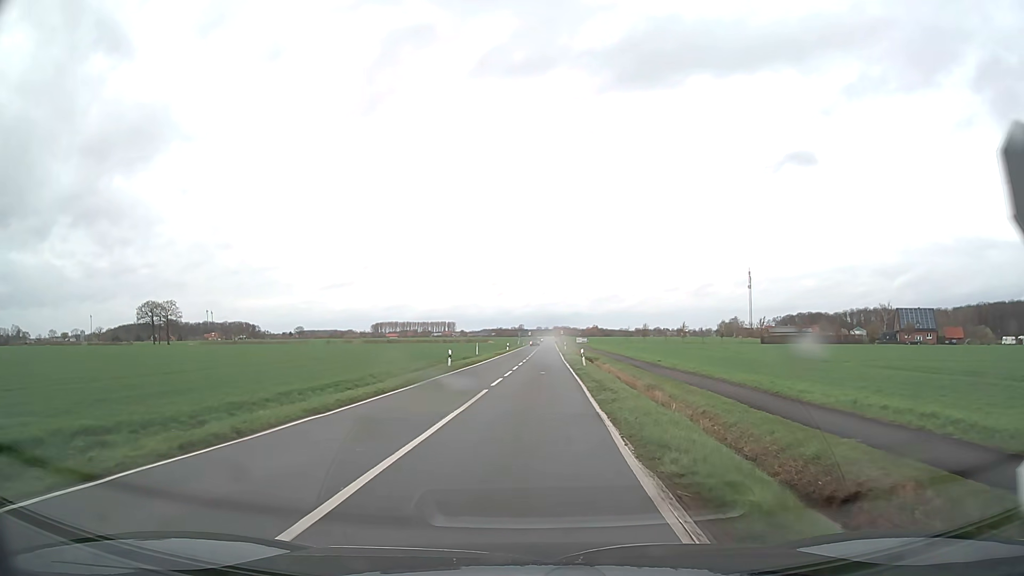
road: secondary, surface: asphalt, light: Day
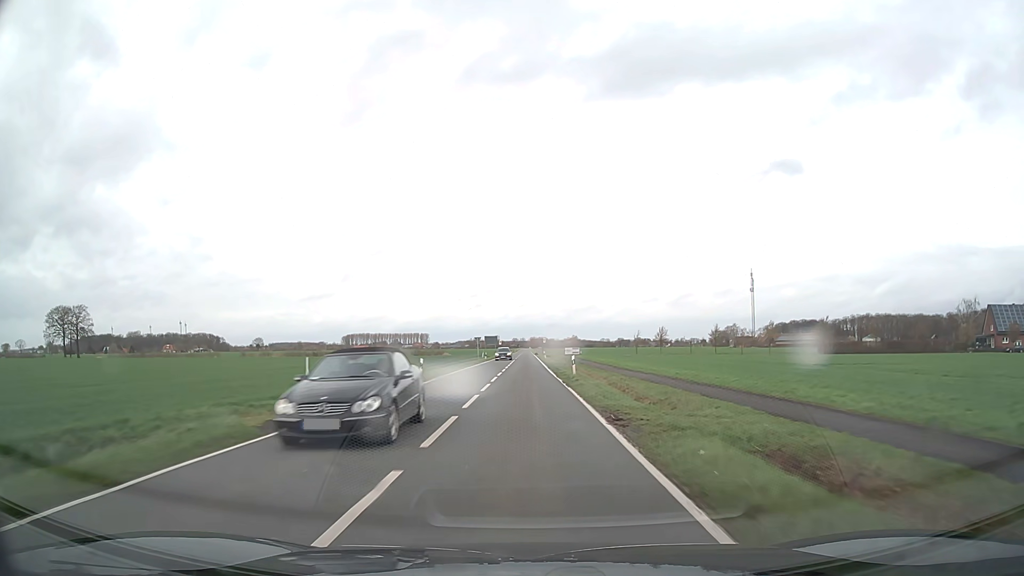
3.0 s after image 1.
(+1.1, +56.6) m; +2°
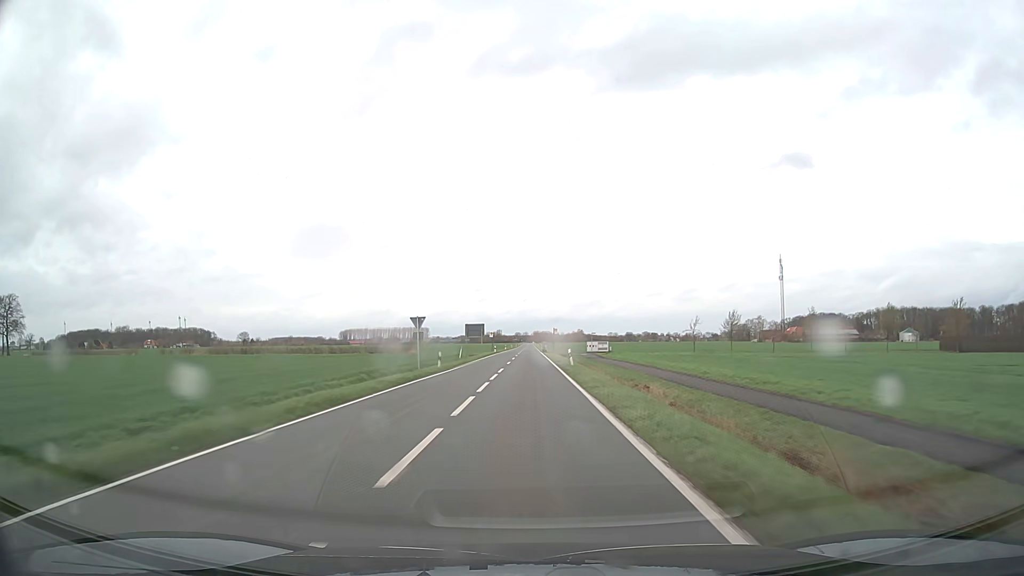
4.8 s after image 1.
(-0.1, +46.1) m; 0°
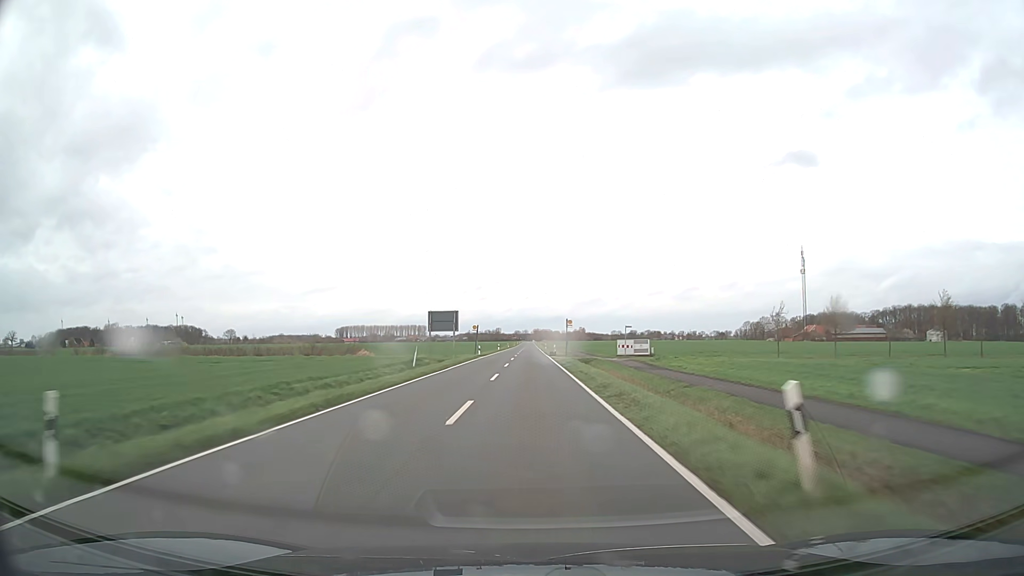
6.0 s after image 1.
(-0.1, +31.7) m; 0°
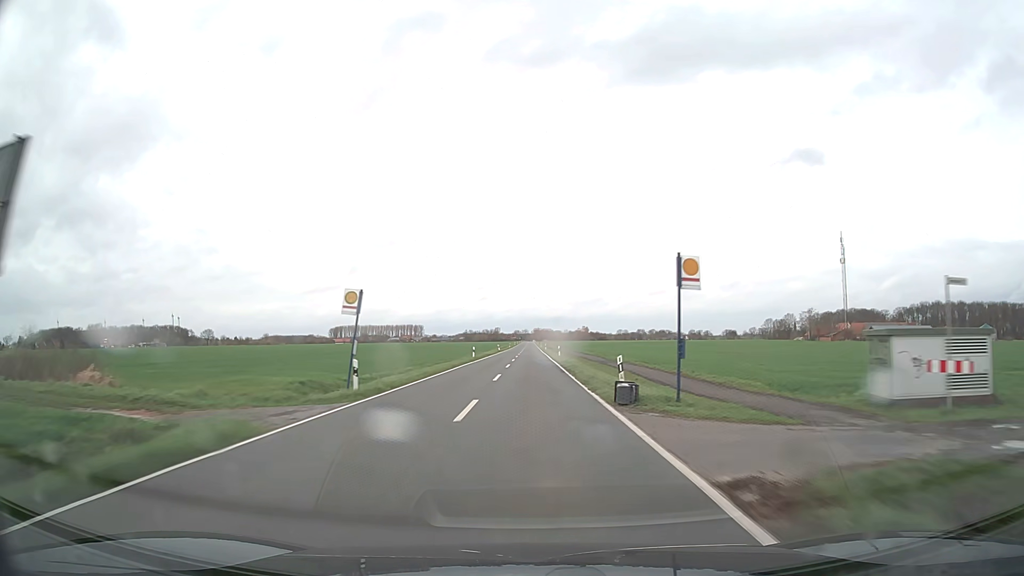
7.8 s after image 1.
(+0.1, +47.8) m; 0°
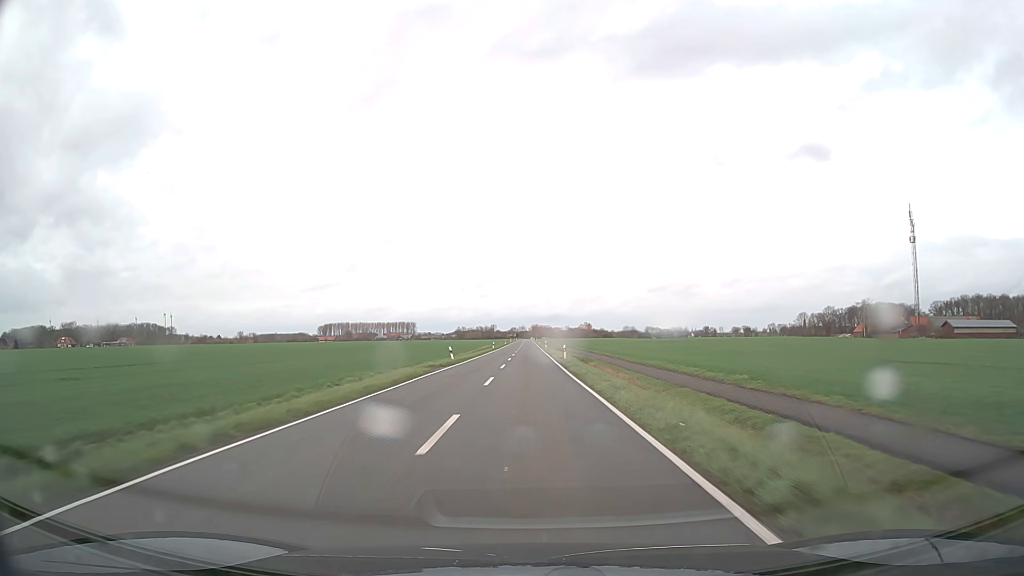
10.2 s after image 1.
(+0.1, +63.7) m; 0°
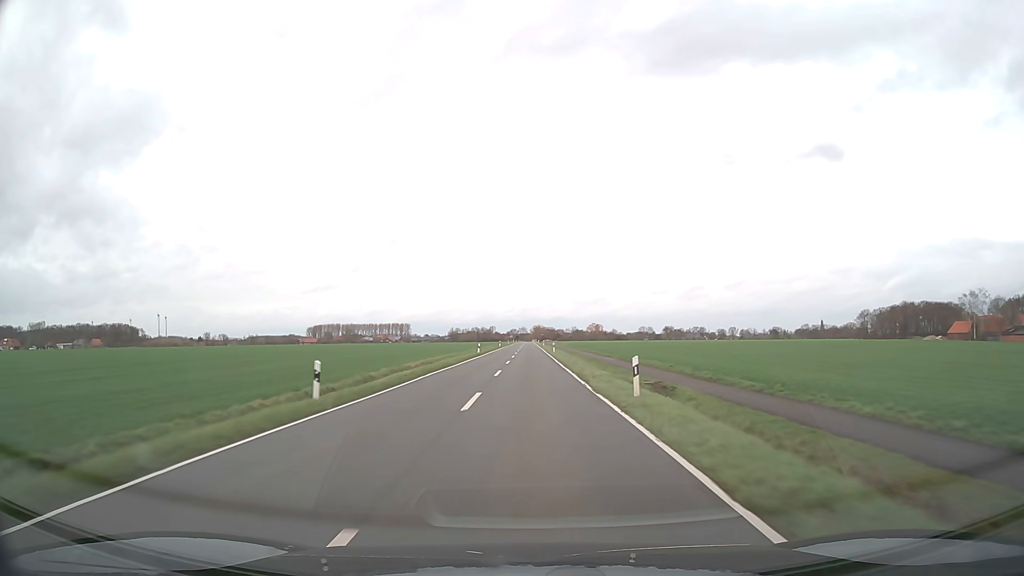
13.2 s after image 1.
(-0.2, +79.5) m; 0°
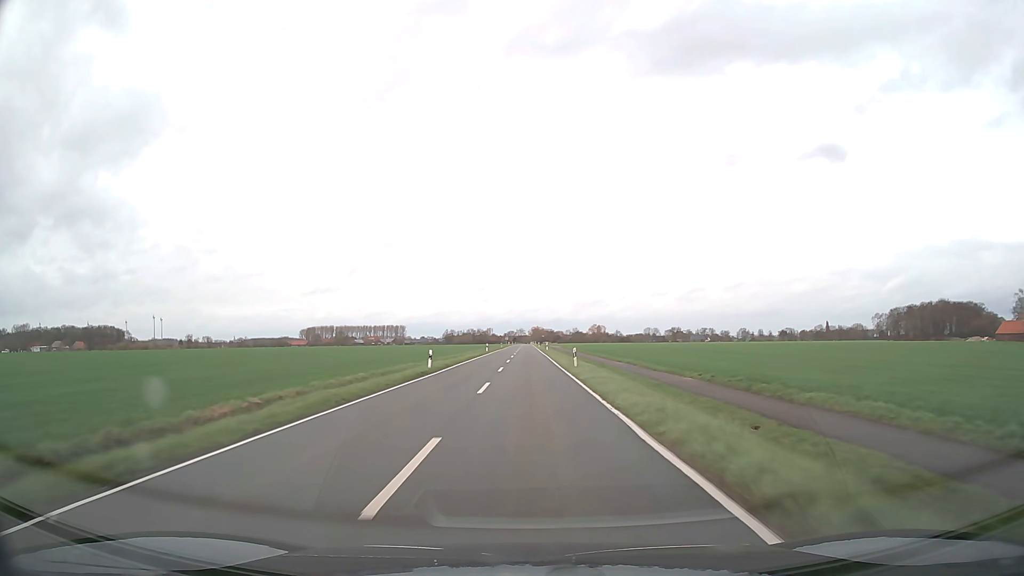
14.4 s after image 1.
(0.0, +31.7) m; 0°
(0, +10) (0, +20) (0, +30) (0, +40) (0, +50) (0, +60) (0, +70) (0, +80) (0, +90) (0, +100) m
